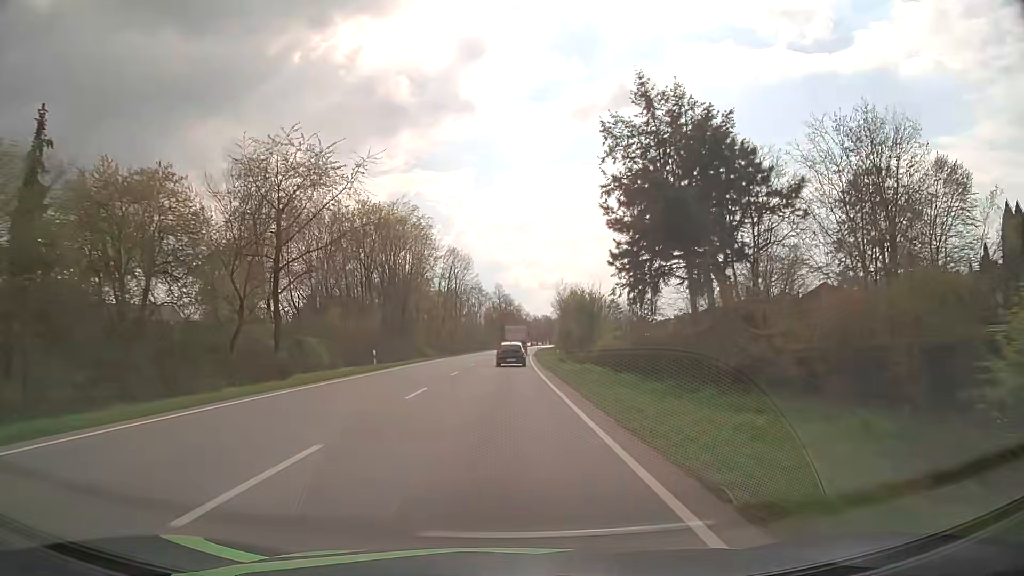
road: primary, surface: asphalt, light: Day
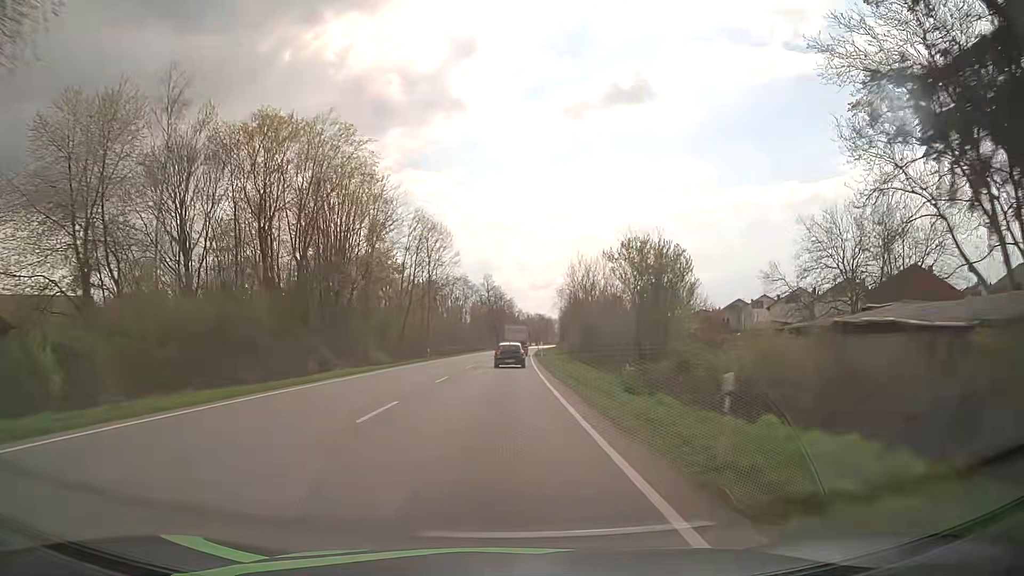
(+0.3, +28.8) m; +1°
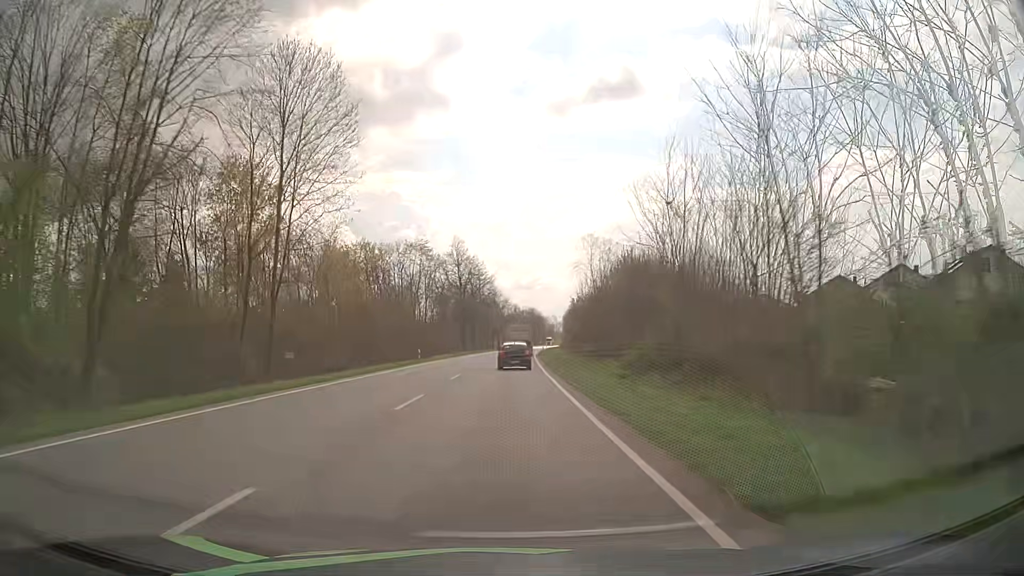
(+0.8, +57.1) m; +1°
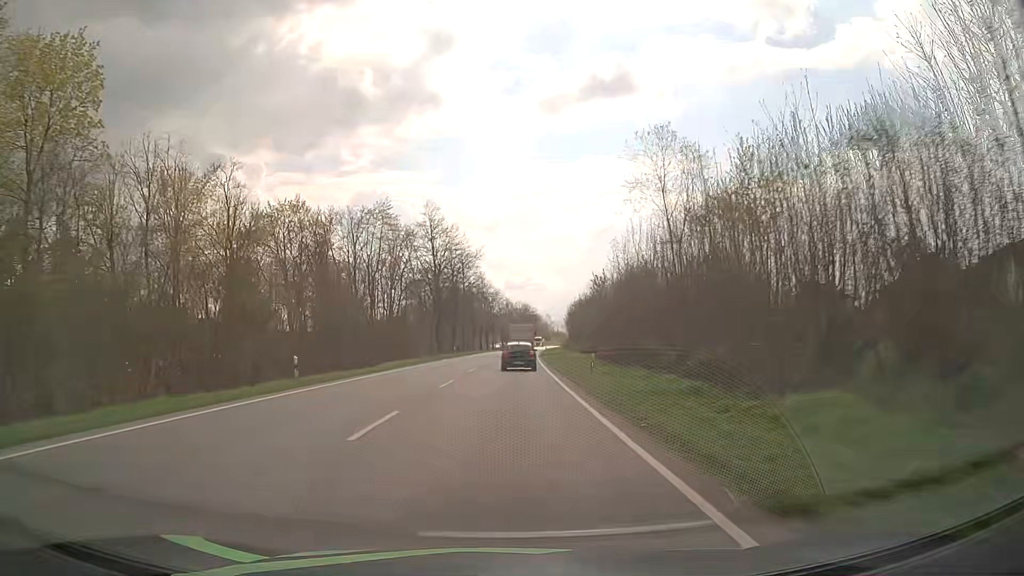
(+0.3, +28.3) m; +1°
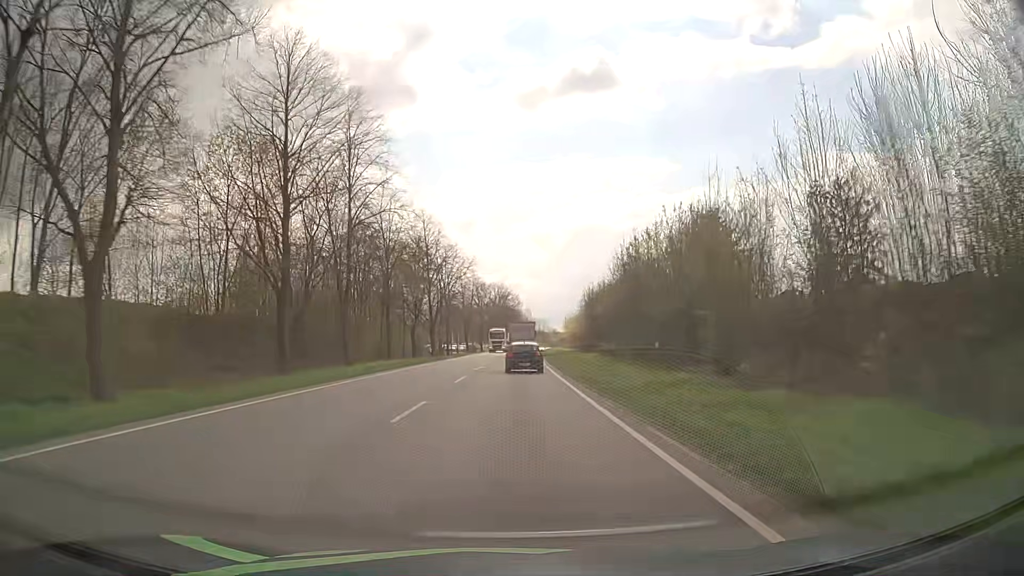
(+1.1, +68.4) m; +2°
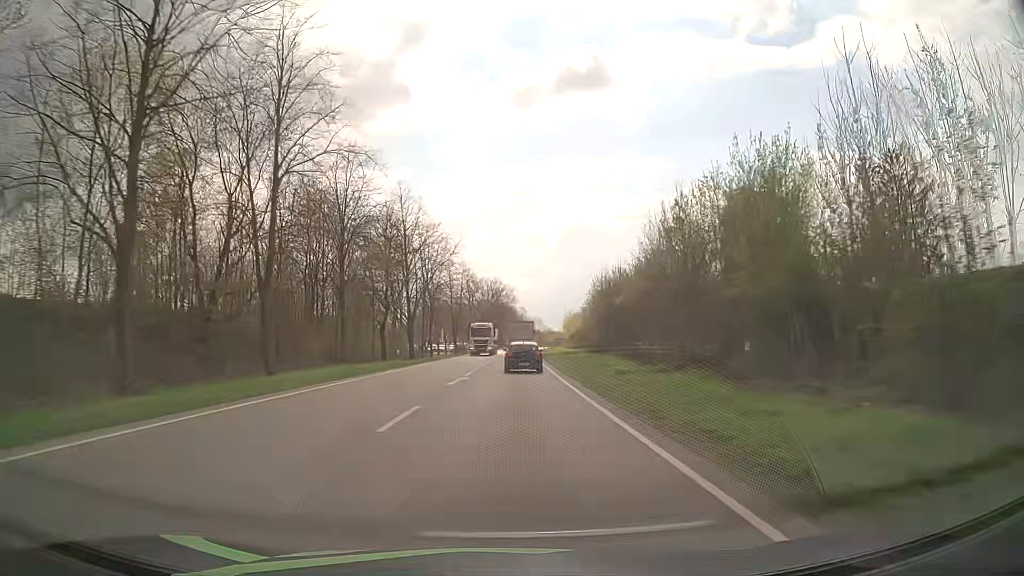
(+0.1, +13.2) m; +1°
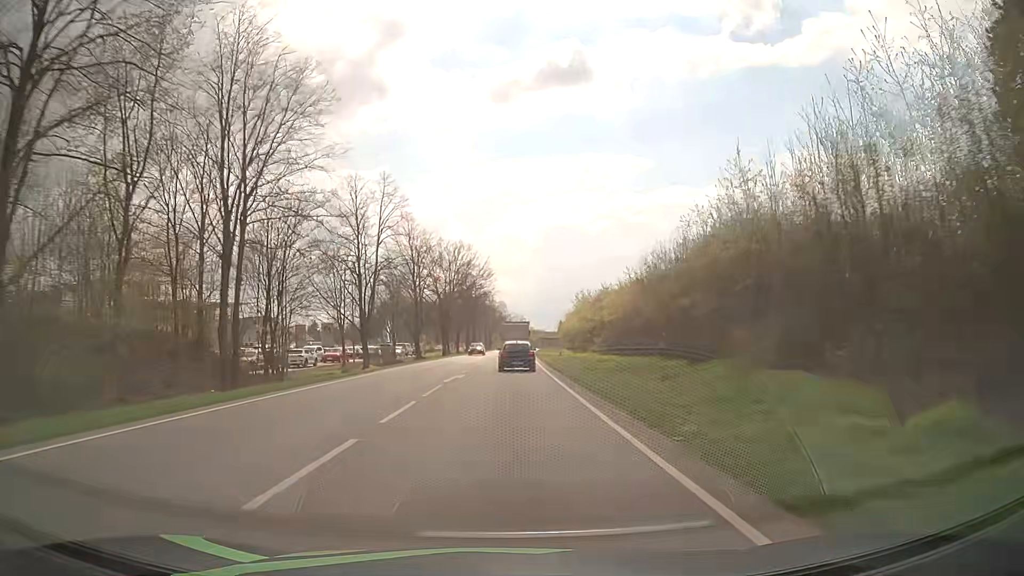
(+0.7, +52.3) m; +2°
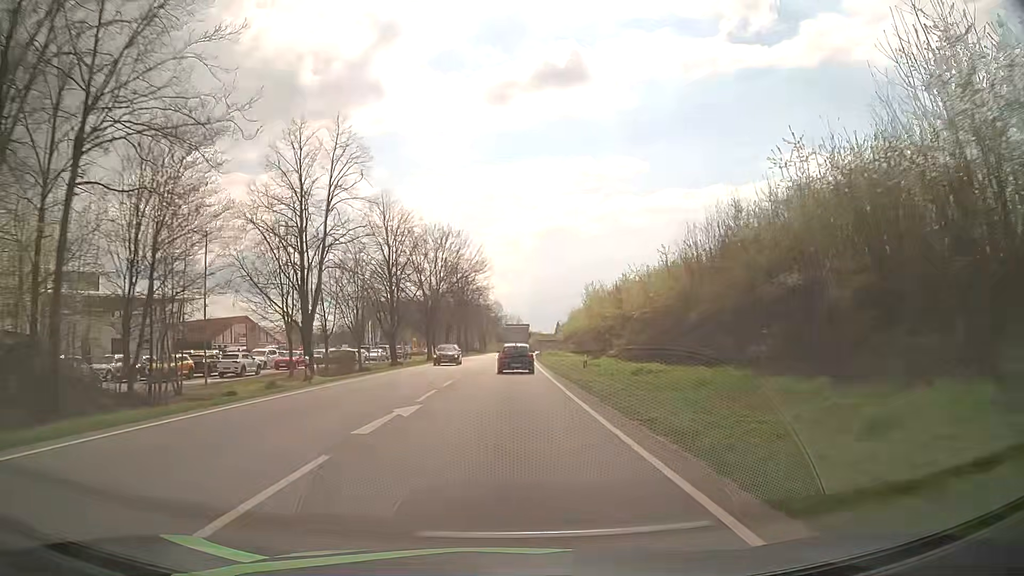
(0.0, +13.1) m; 0°
(0, +10) (0, +20) (0, +30) (0, +40) (0, +50) (+1, +60) (+1, +70) (+1, +80) (+2, +90) (+2, +100) m
